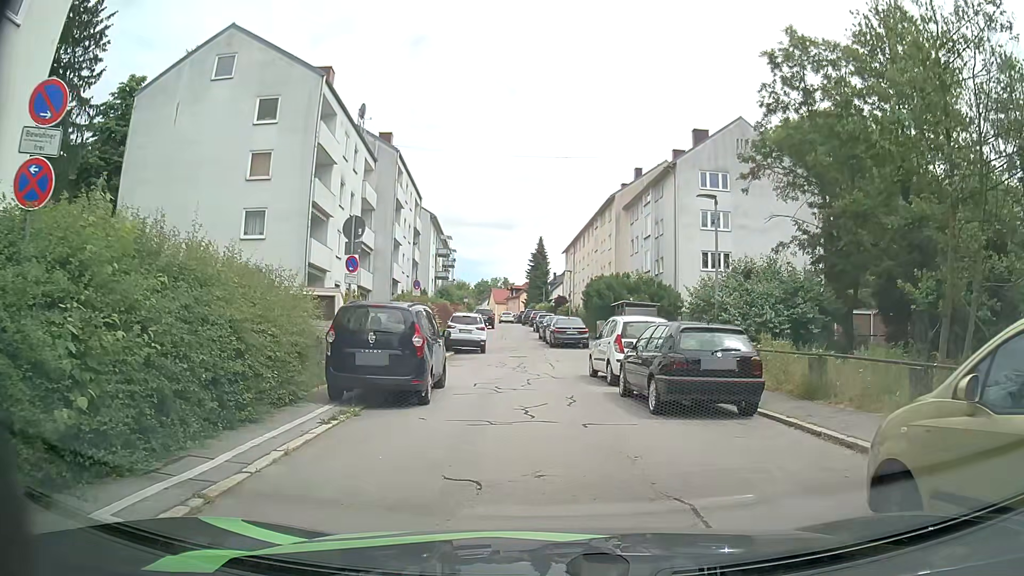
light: Day
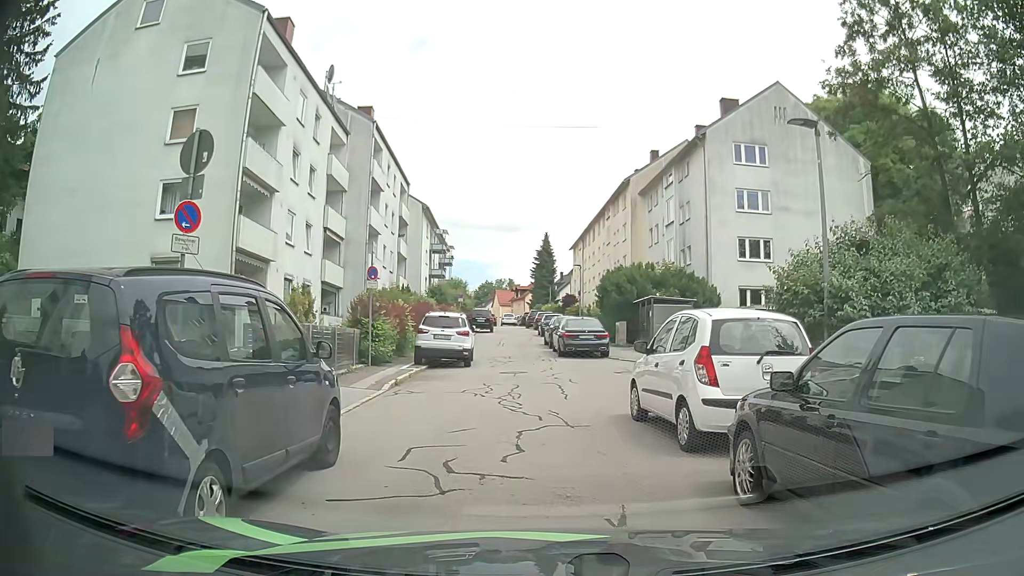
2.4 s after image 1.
(-0.1, +7.6) m; -1°
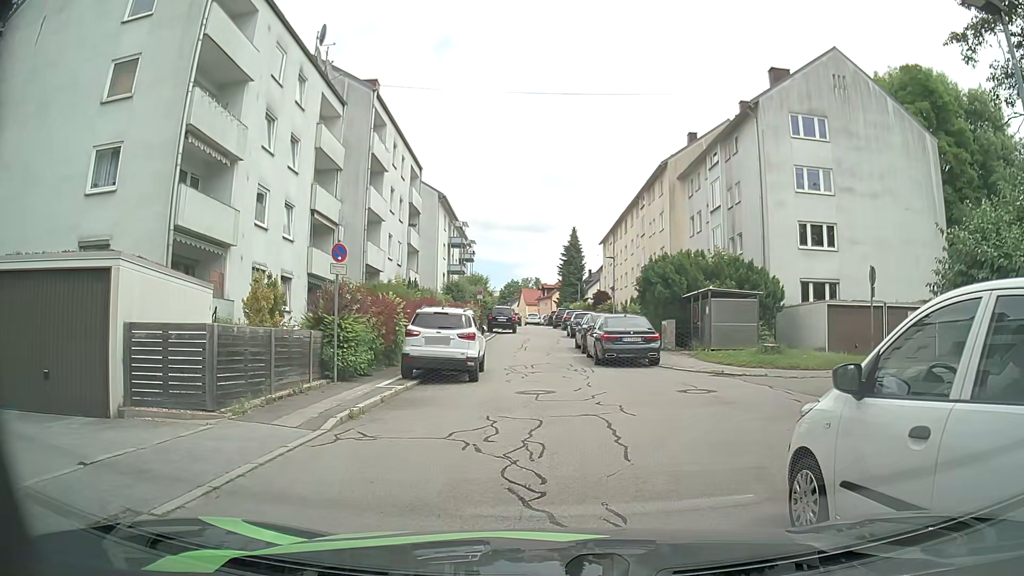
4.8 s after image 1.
(-0.3, +5.6) m; -4°
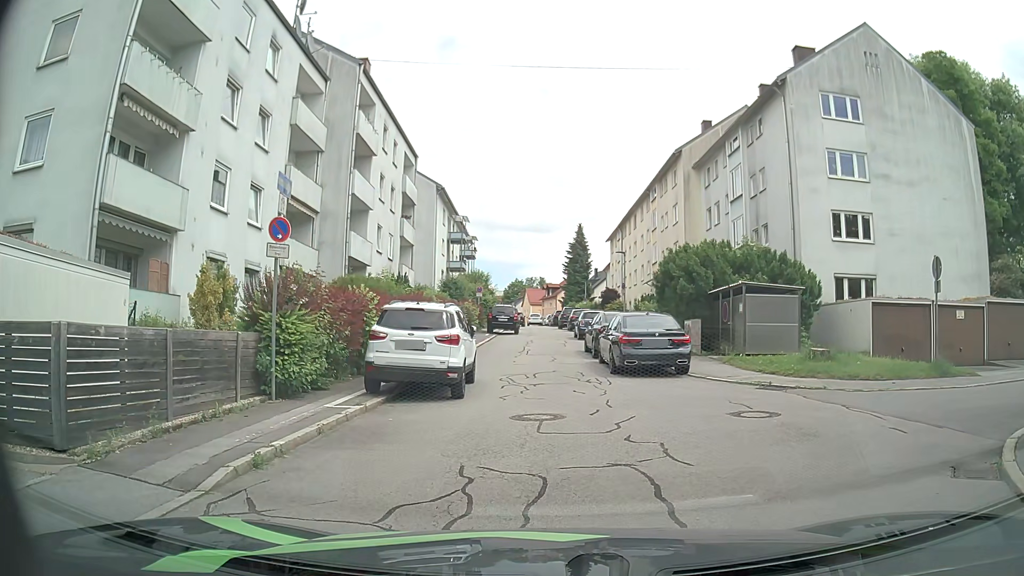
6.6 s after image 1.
(0.0, +3.5) m; +1°
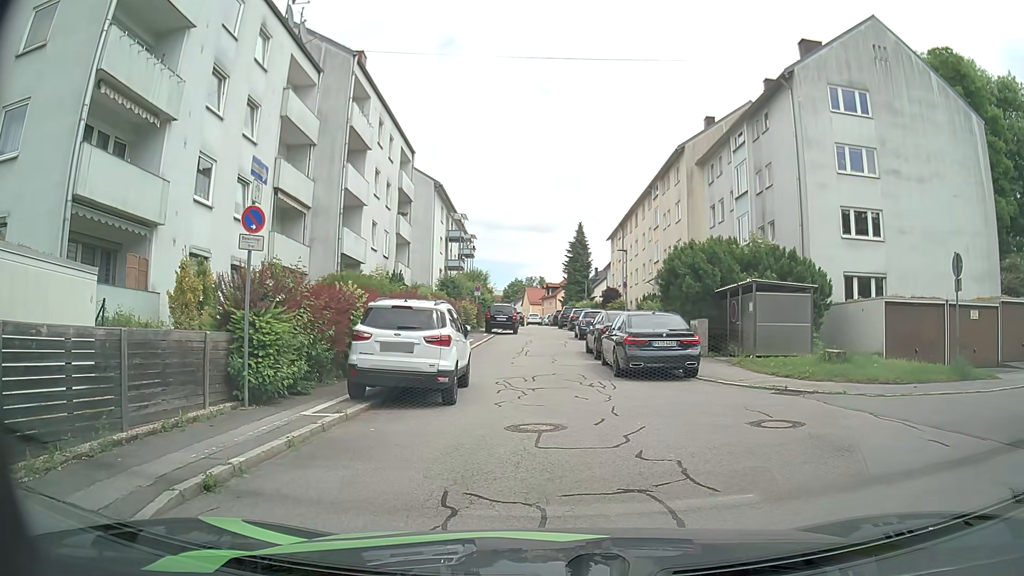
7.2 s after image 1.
(0.0, +1.0) m; -1°
